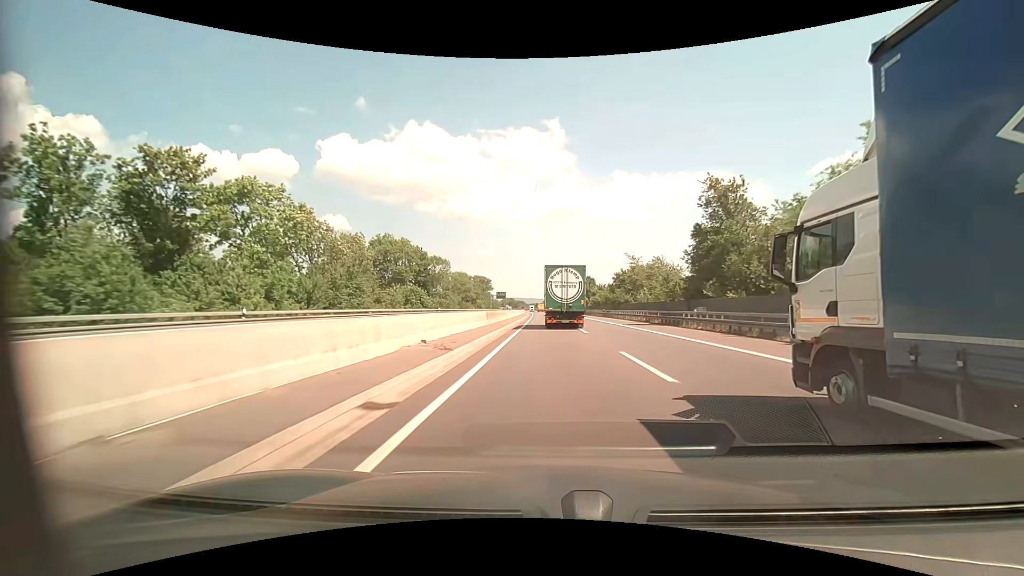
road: motorway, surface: asphalt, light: Day
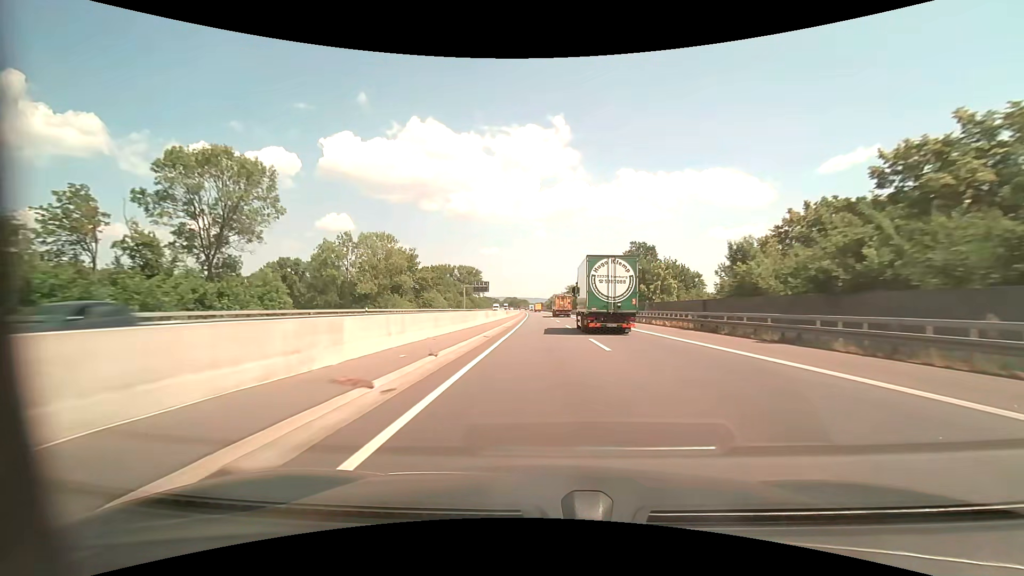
(-0.3, +83.4) m; -1°
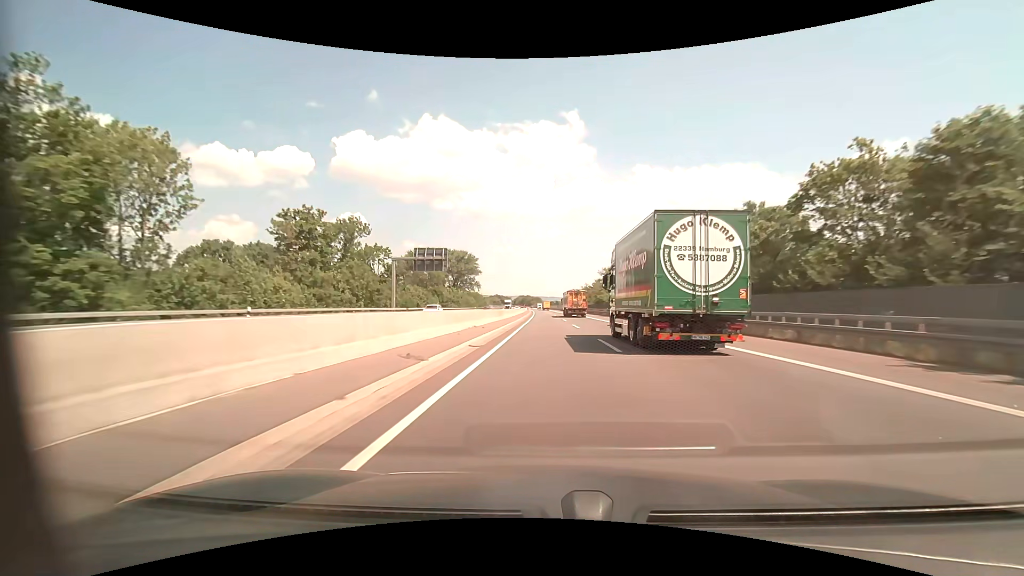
(-0.9, +73.3) m; -1°
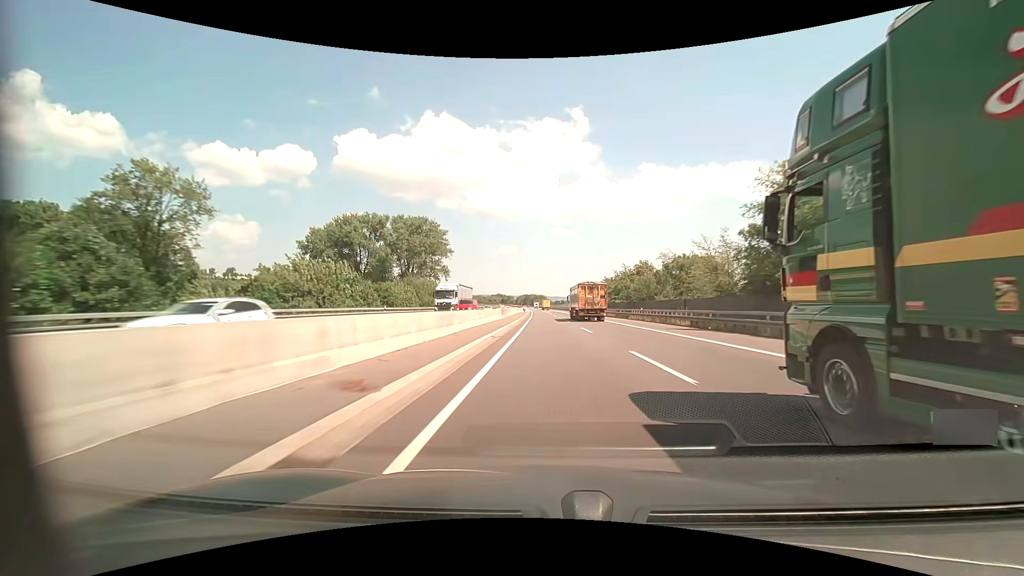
(-0.8, +78.6) m; -1°
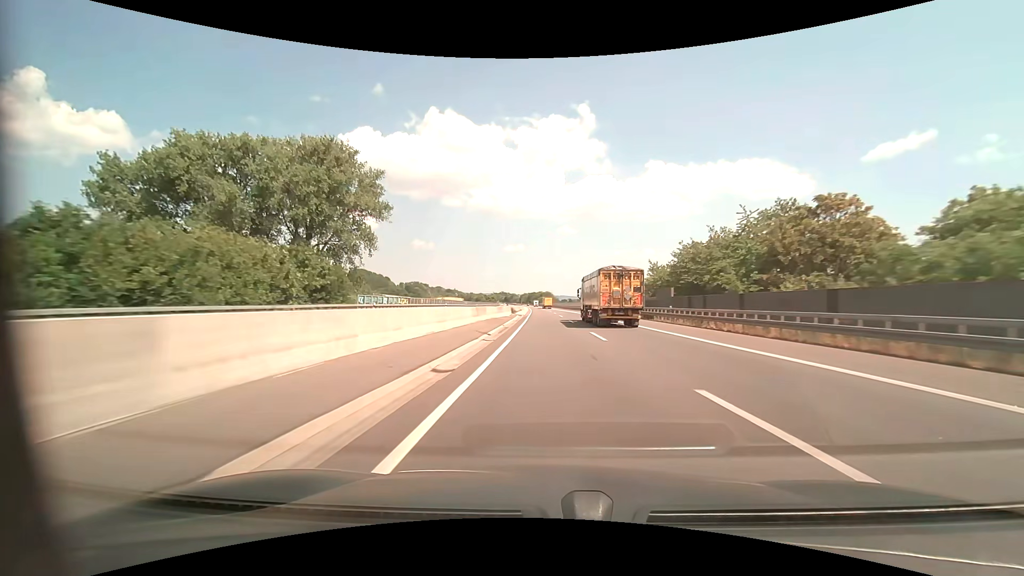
(-0.4, +60.6) m; -1°
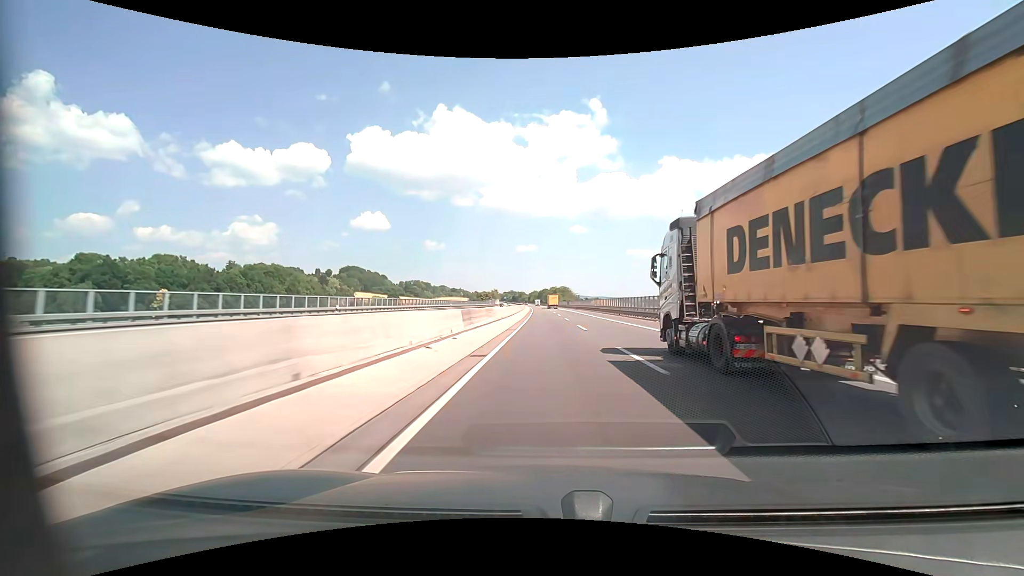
(-1.2, +102.1) m; -1°
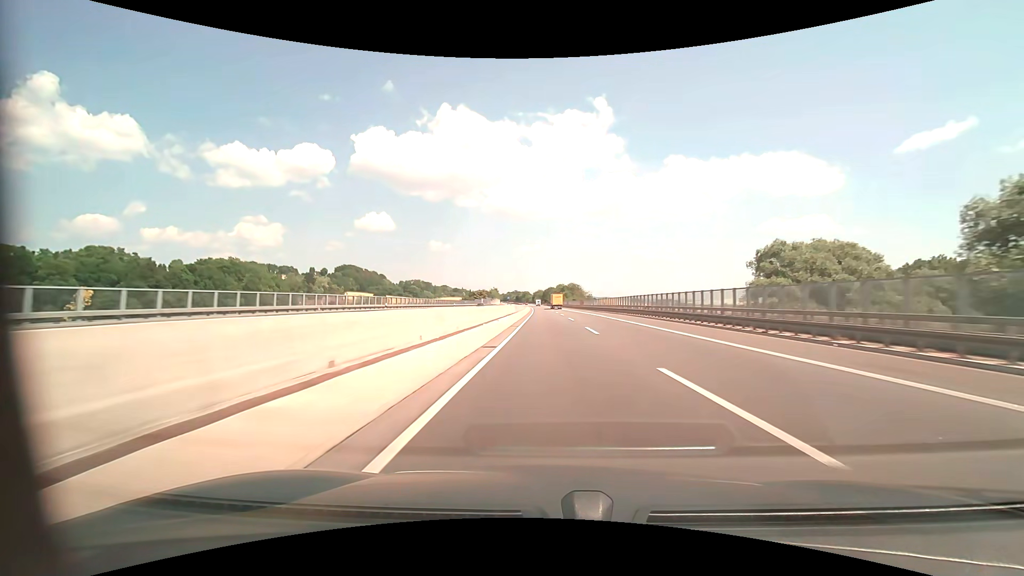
(-0.2, +41.1) m; 0°
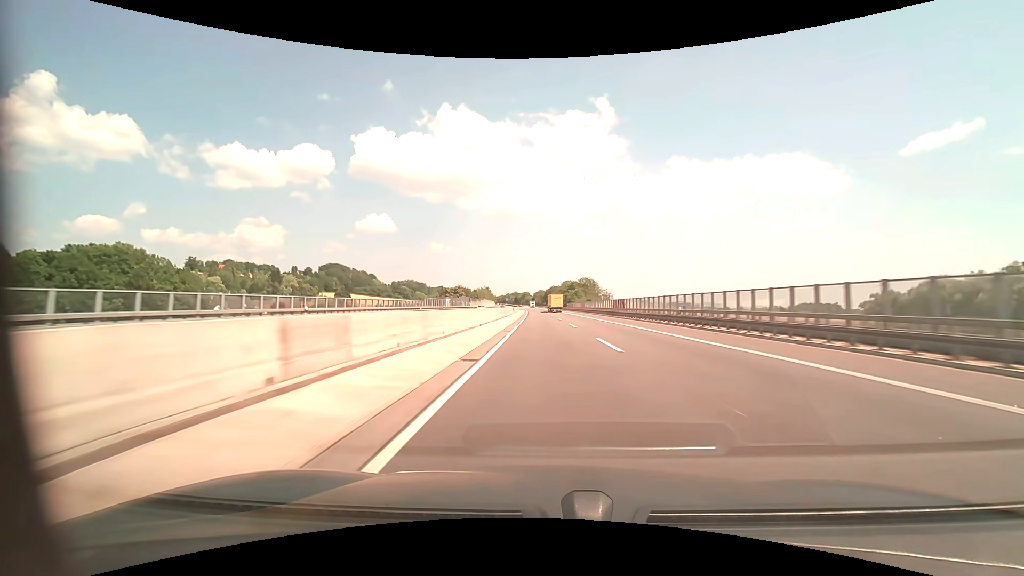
(-0.5, +61.6) m; 0°
(0, +10) (0, +20) (0, +30) (0, +40) (0, +50) (0, +60) (-1, +70) (-1, +80) (-1, +90) (-1, +100) m
